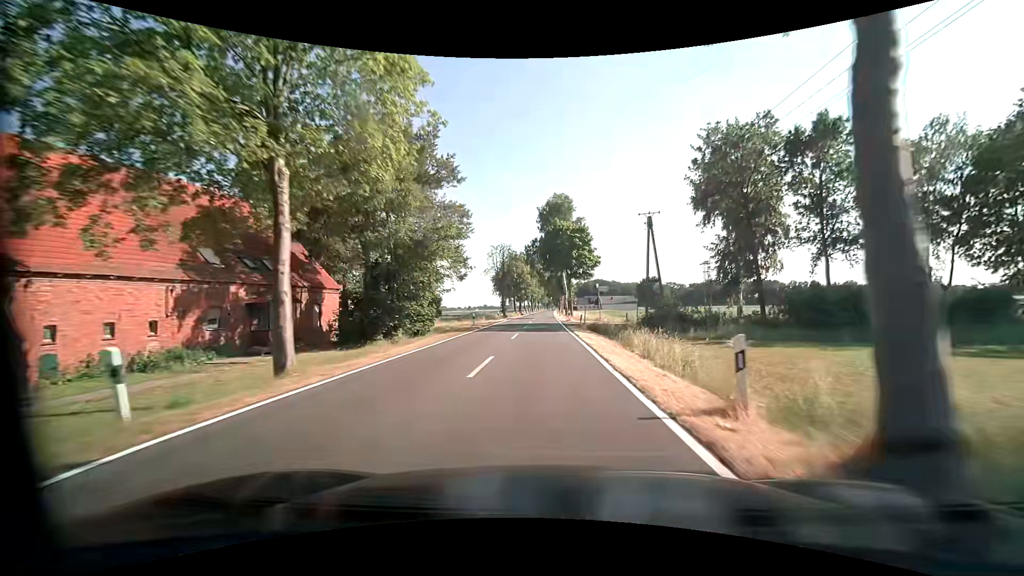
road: tertiary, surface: asphalt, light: Day
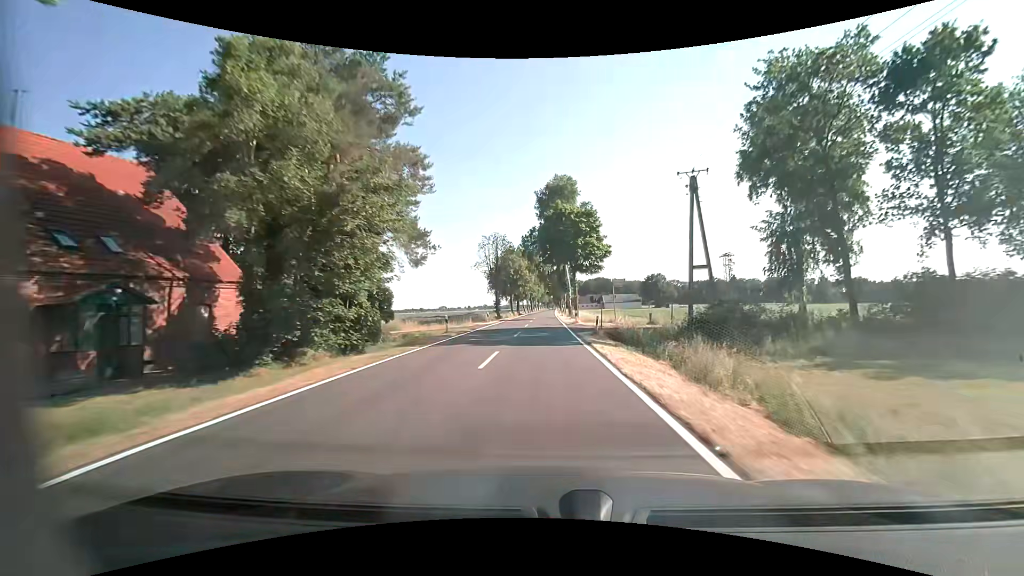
(0.0, +10.8) m; 0°
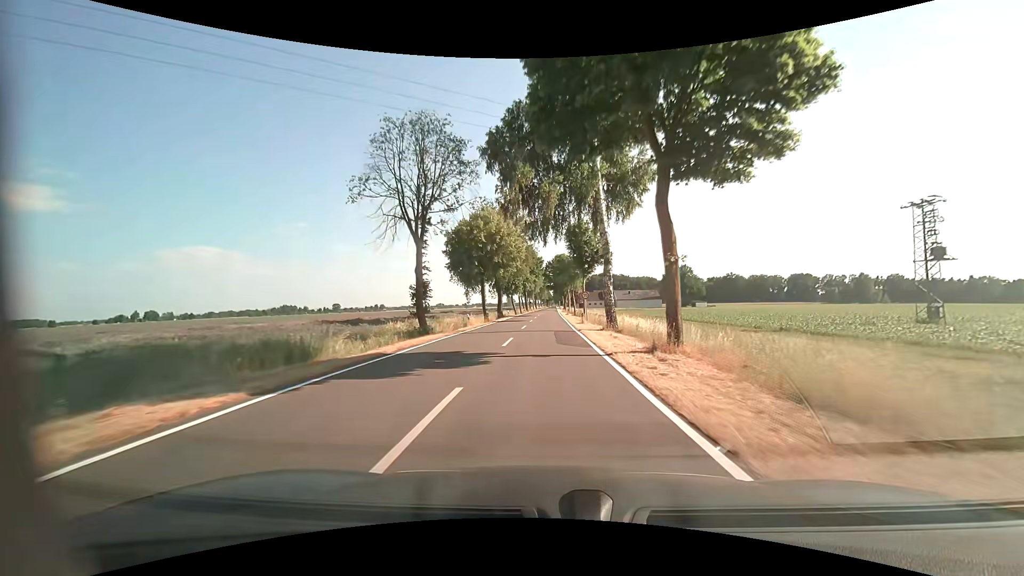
(-0.2, +43.2) m; 0°
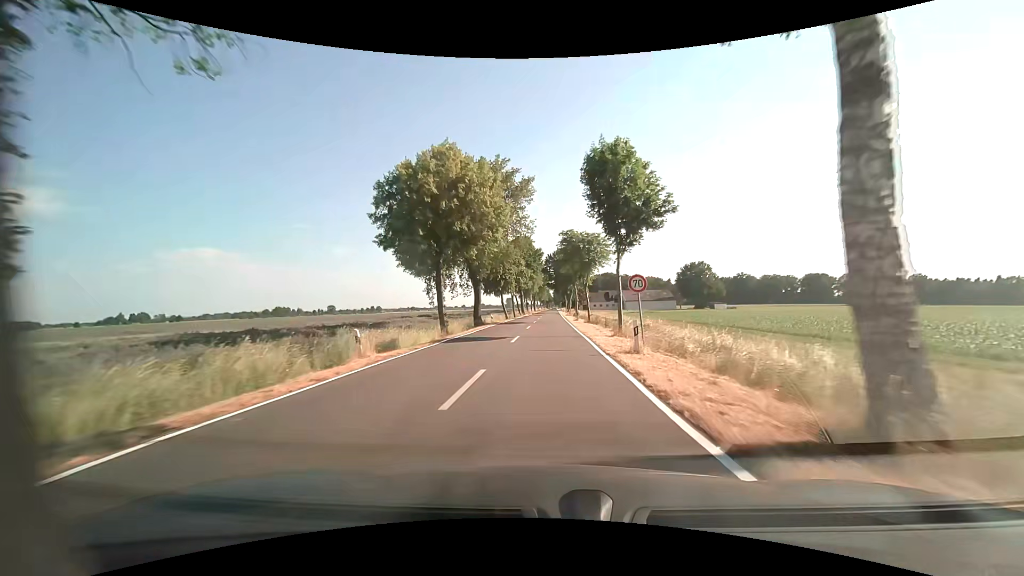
(+0.1, +21.6) m; -1°
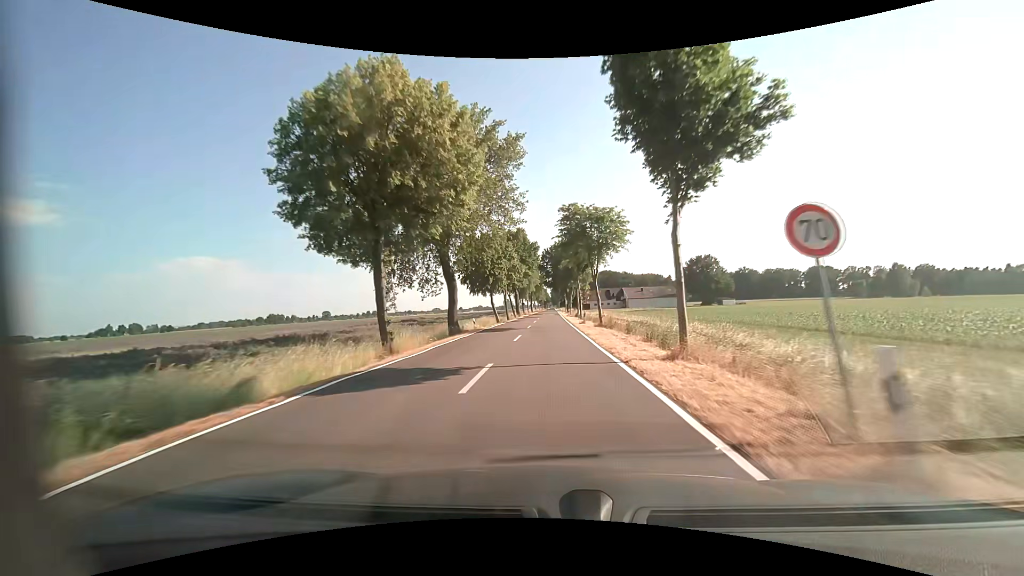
(+0.1, +10.8) m; +1°
(0, +10) (0, +20) (0, +30) (0, +40) (+1, +50) (+1, +60) (+1, +70) (+1, +80) (+1, +90) (+2, +100) m
